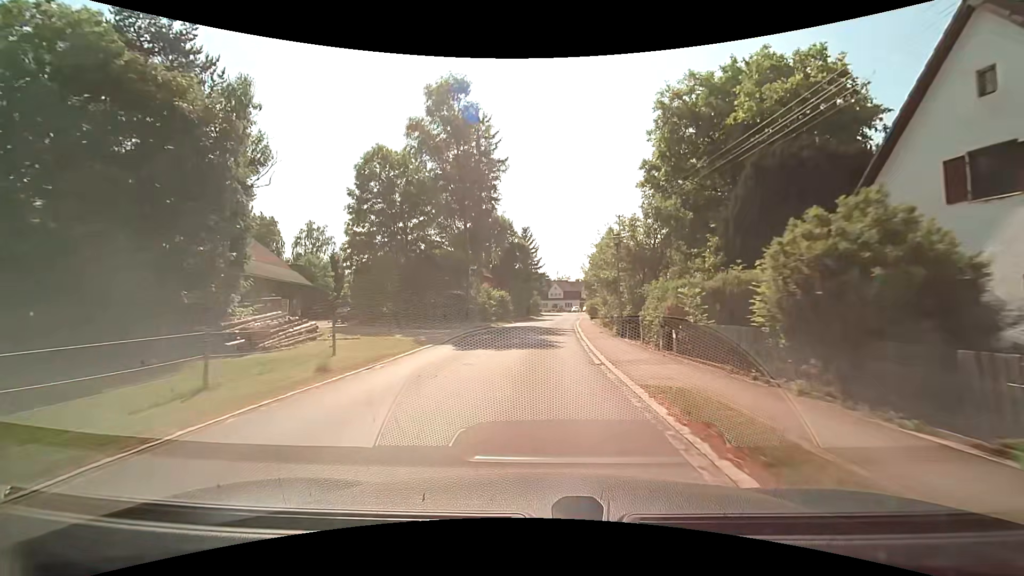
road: tertiary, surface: asphalt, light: Day
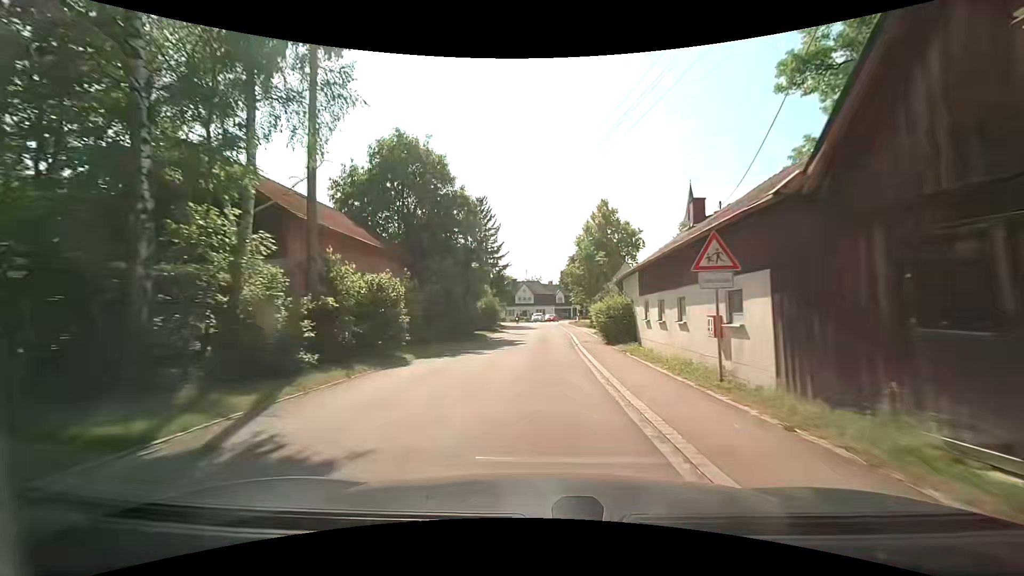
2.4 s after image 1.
(+0.7, +31.1) m; +3°
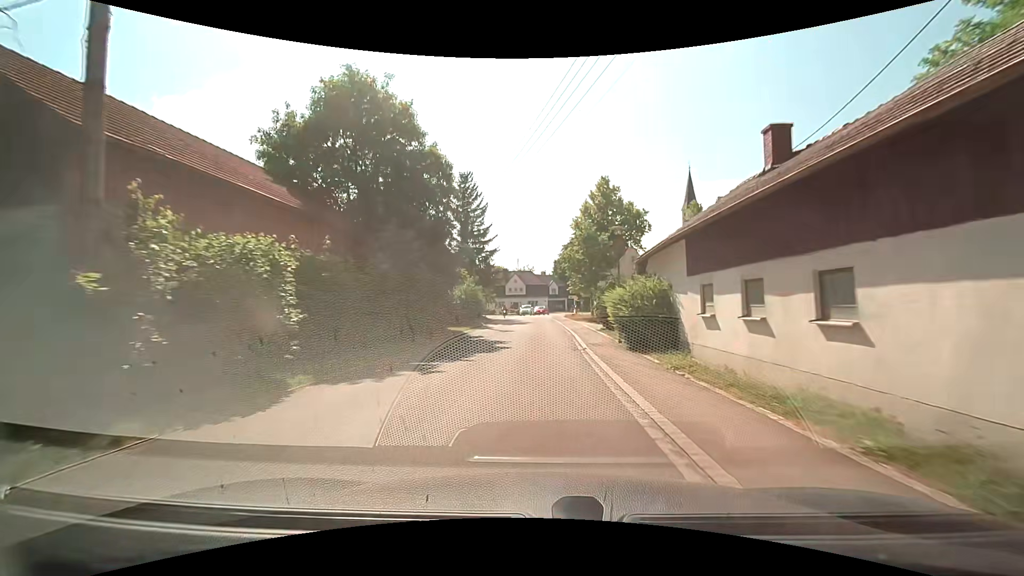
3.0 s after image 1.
(+0.1, +7.8) m; +1°
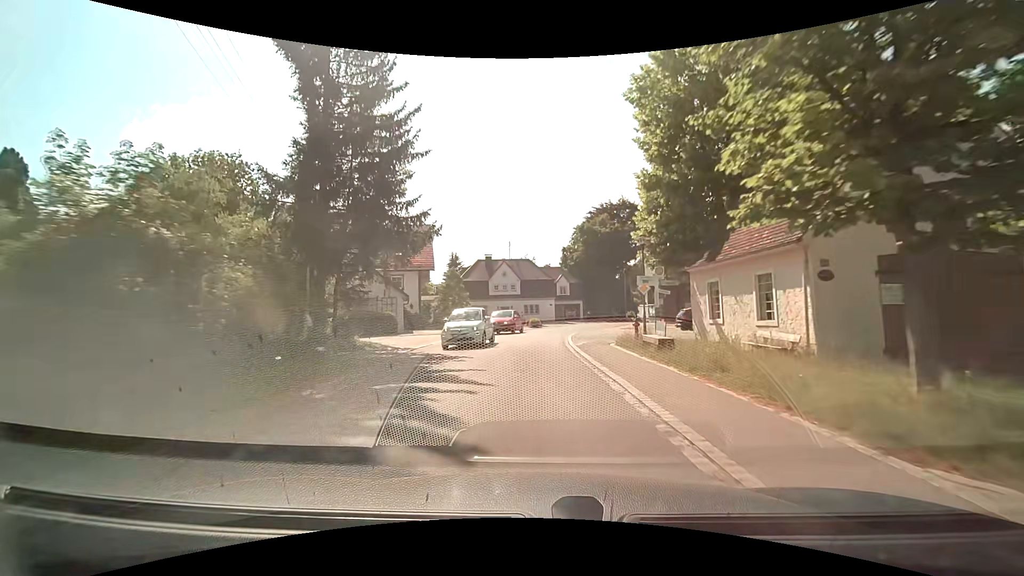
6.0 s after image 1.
(+0.1, +37.6) m; 0°
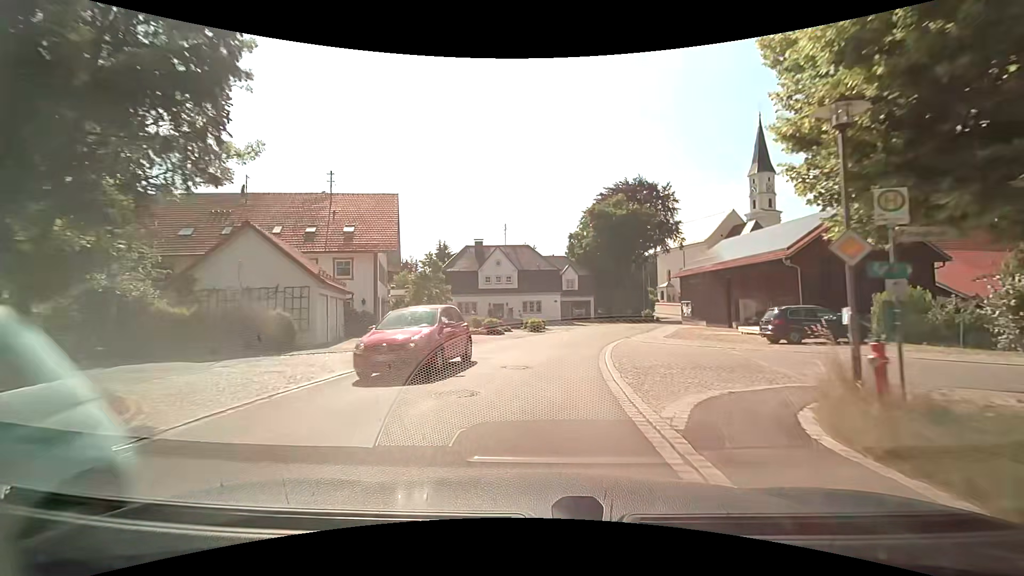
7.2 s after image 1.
(-0.2, +13.5) m; 0°
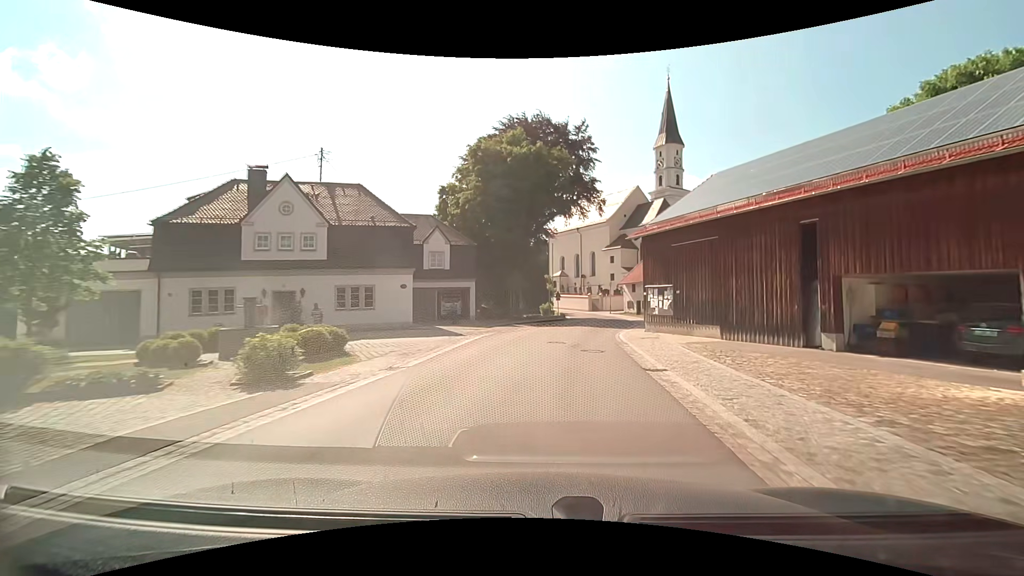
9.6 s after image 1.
(+2.1, +26.1) m; +13°
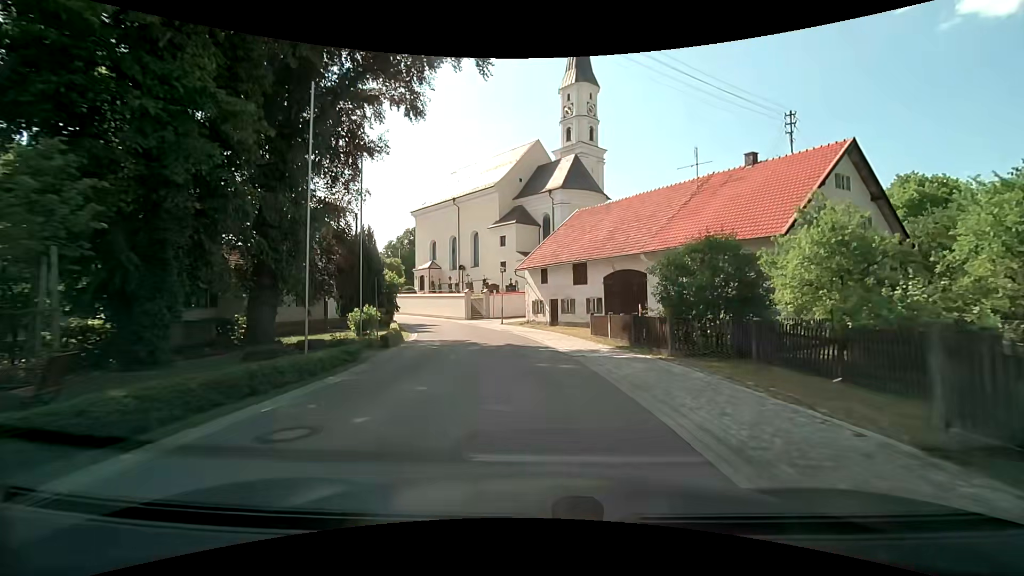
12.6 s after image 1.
(+3.8, +32.8) m; +12°
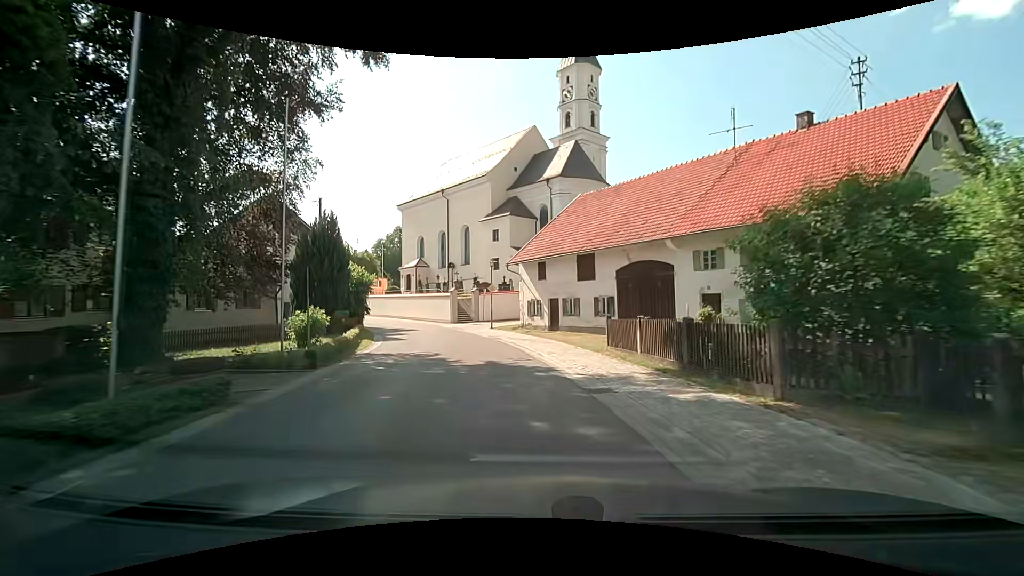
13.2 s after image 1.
(+0.1, +6.3) m; 0°
(0, +10) (-2, +20) (-4, +30) (-8, +39) (-13, +47) (-19, +55) (-25, +64) (-27, +73) (-25, +83) (-21, +92) m
